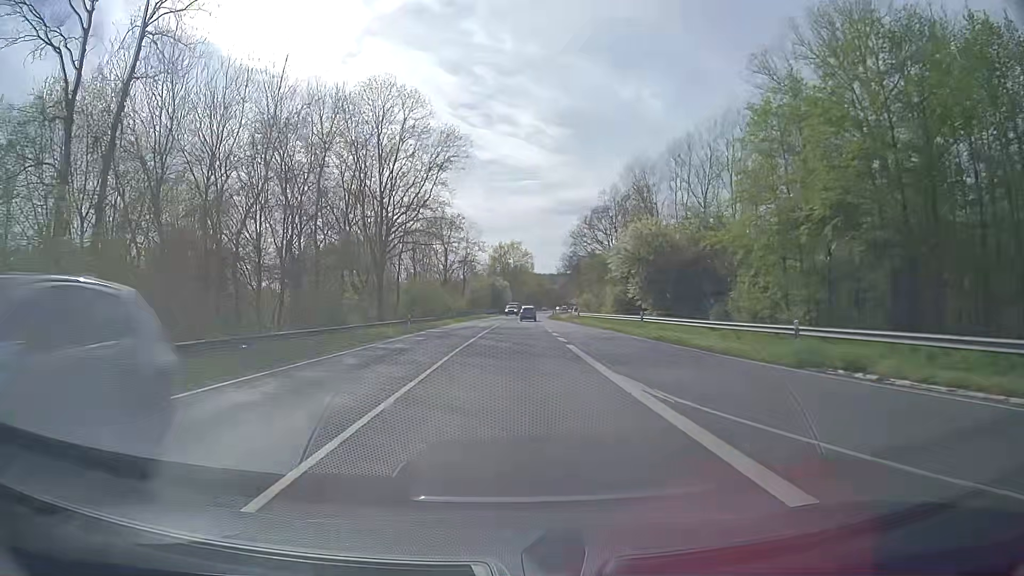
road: primary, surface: asphalt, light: Day
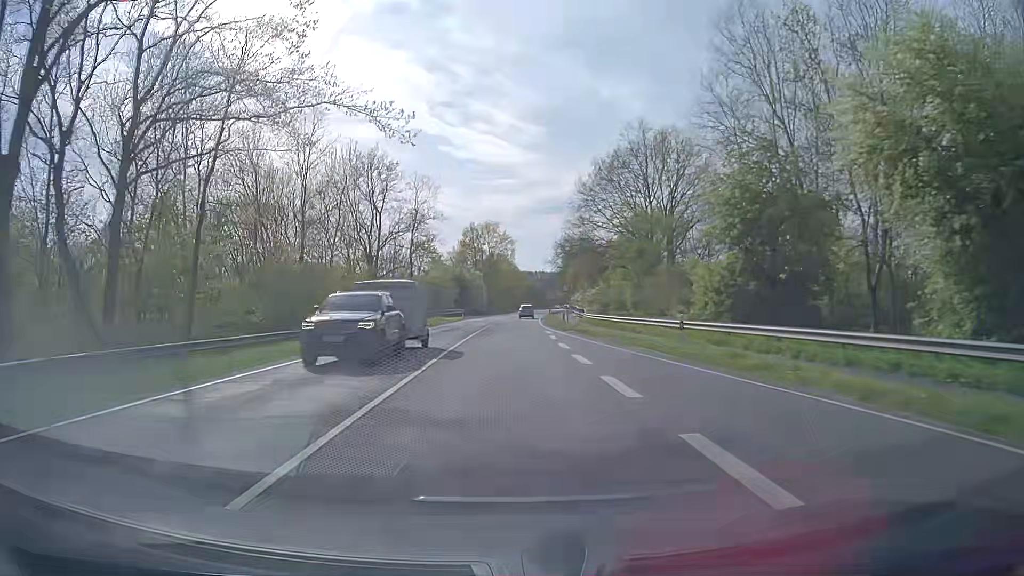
(+0.9, +41.2) m; +2°
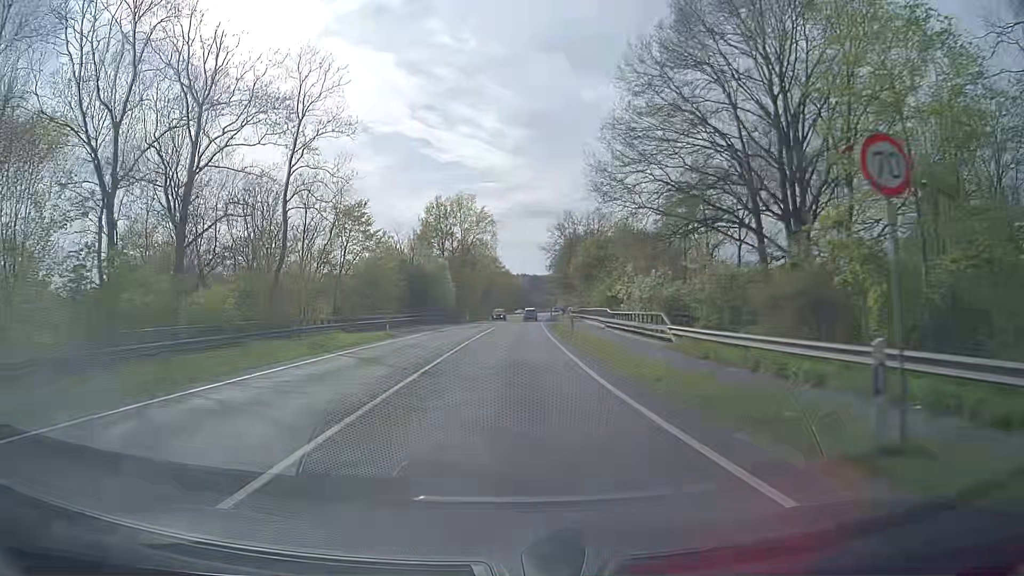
(+0.6, +39.0) m; +1°
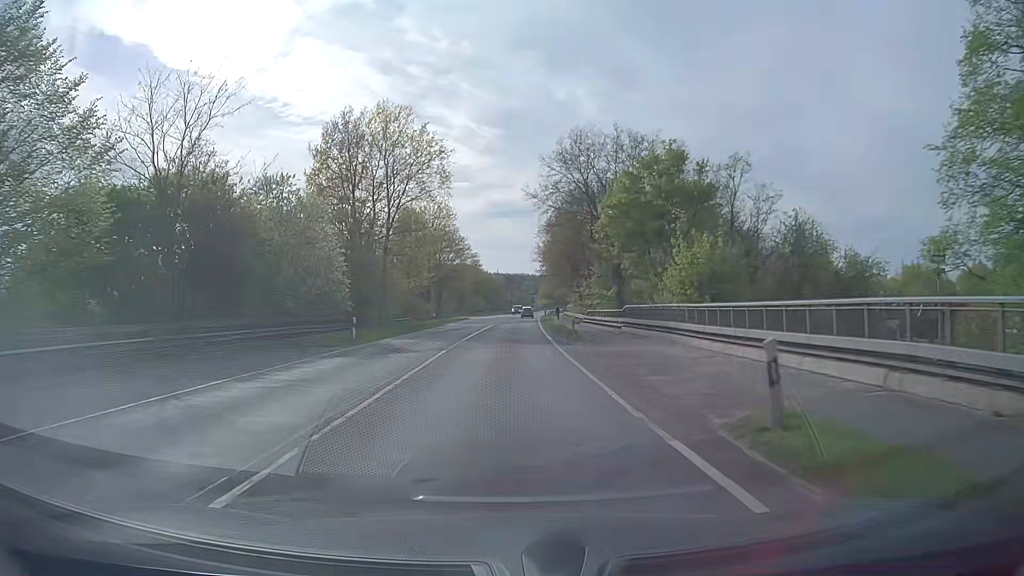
(+1.3, +48.2) m; +3°
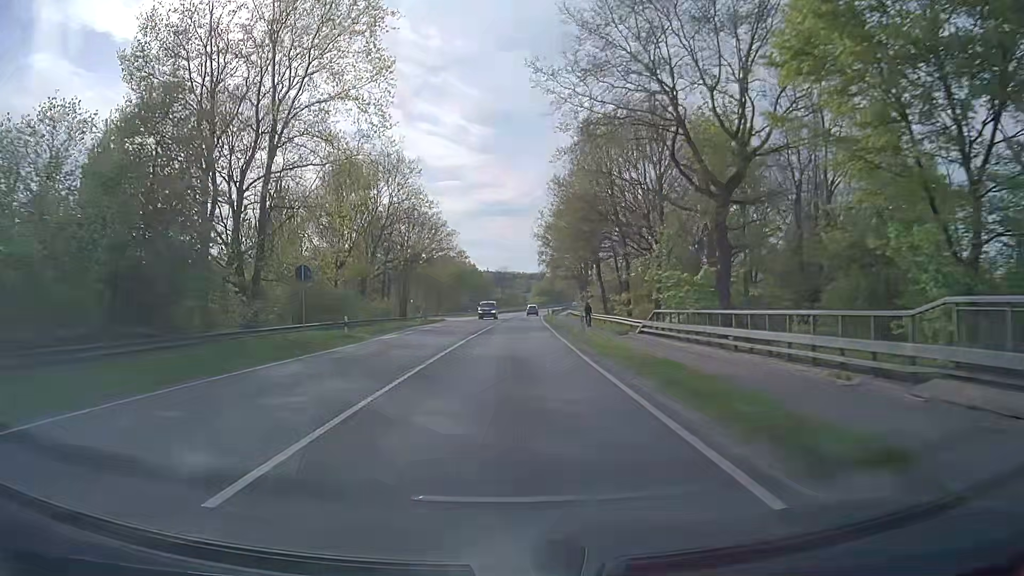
(-0.1, +29.7) m; 0°
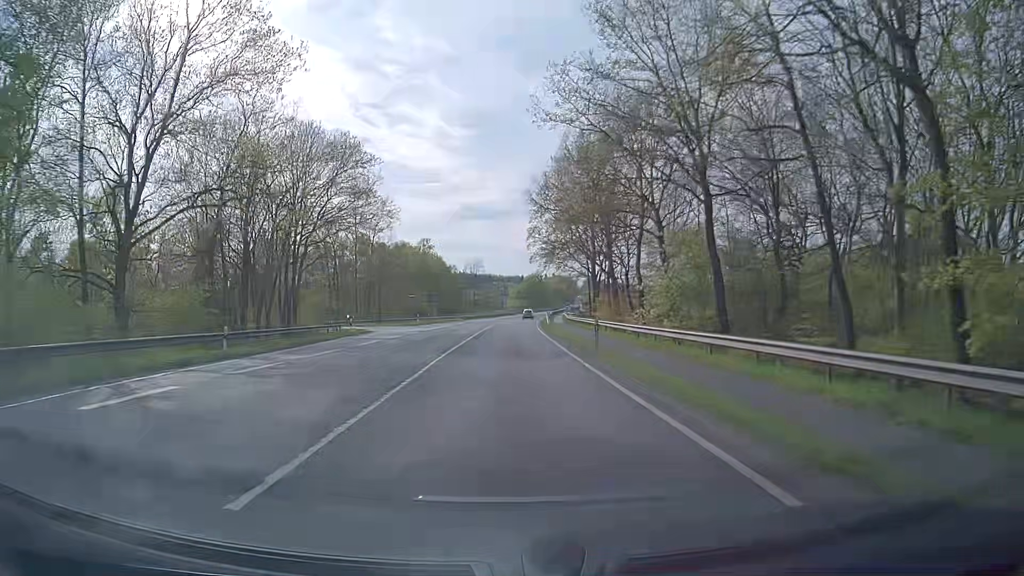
(+0.6, +40.0) m; +2°
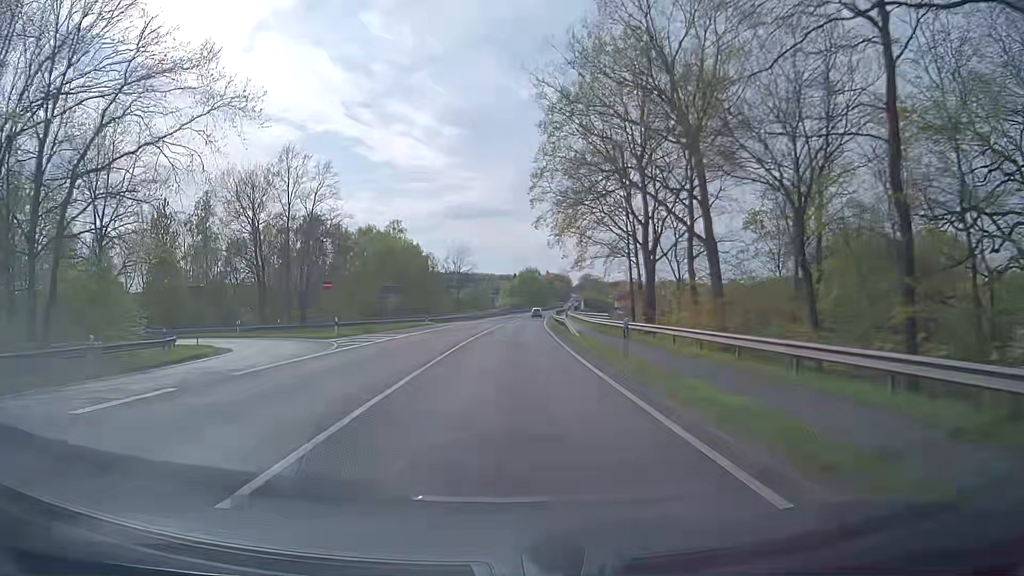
(+0.2, +30.5) m; +1°
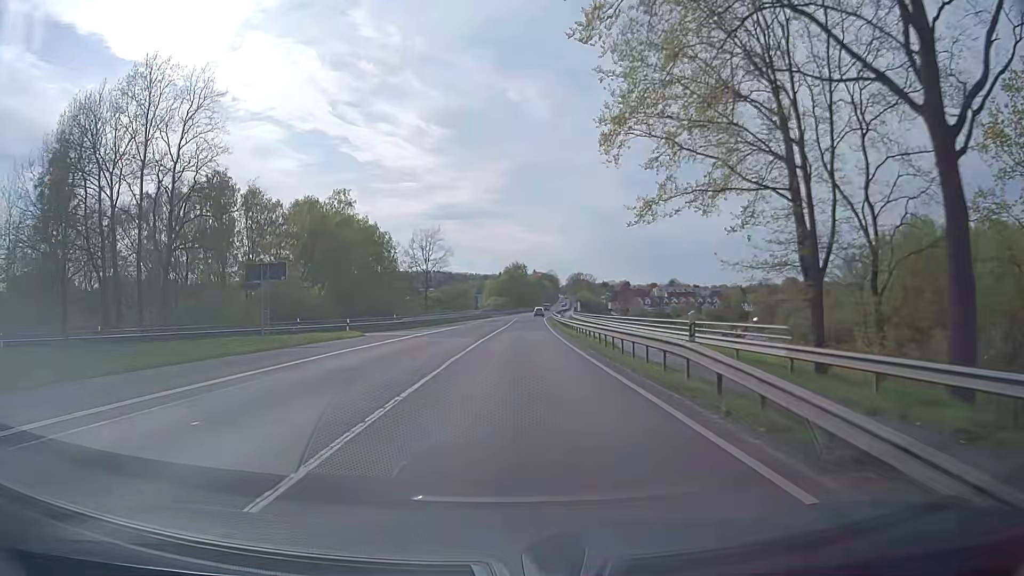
(+0.2, +31.1) m; +2°
(0, +10) (0, +20) (0, +30) (+1, +40) (+1, +50) (+1, +60) (+2, +70) (+2, +80) (+3, +90) (+3, +100) m
